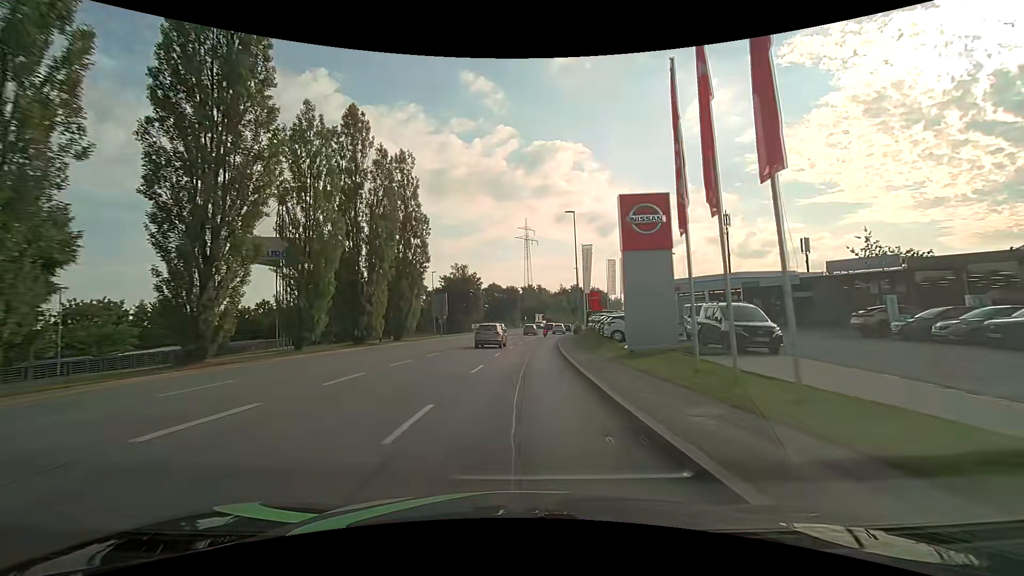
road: tertiary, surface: asphalt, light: Day
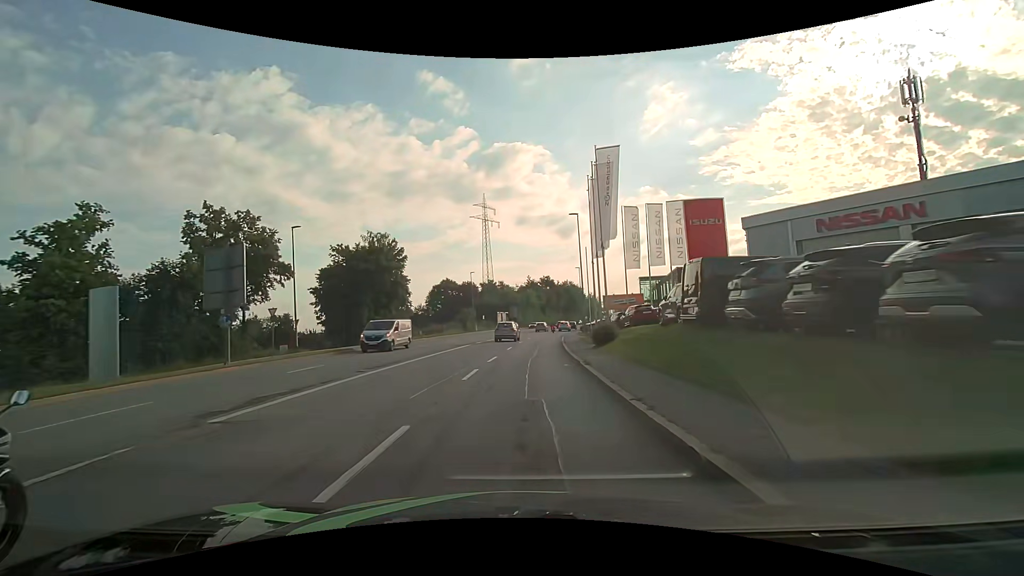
(+1.5, +38.7) m; +5°
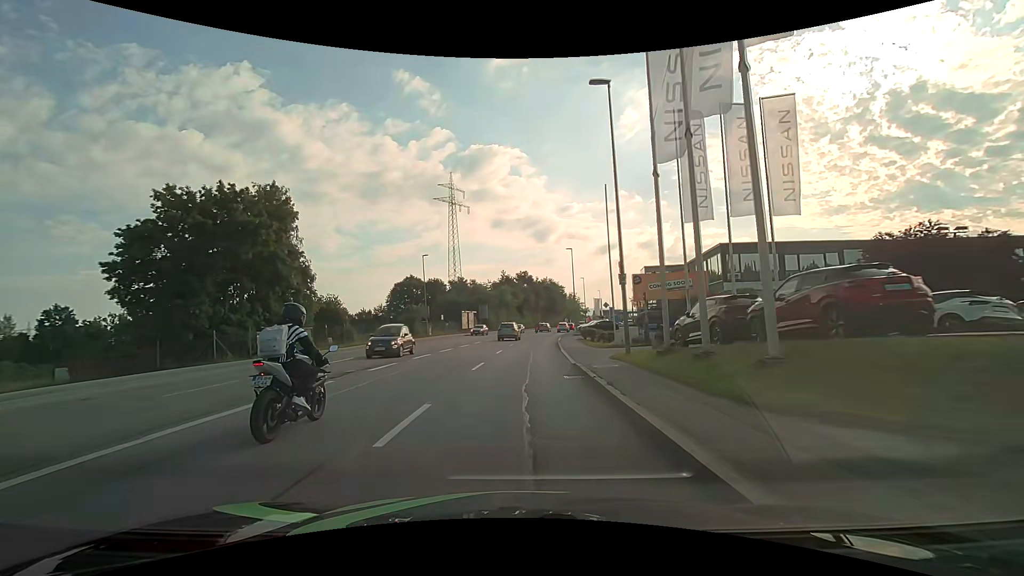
(+0.4, +22.9) m; +2°
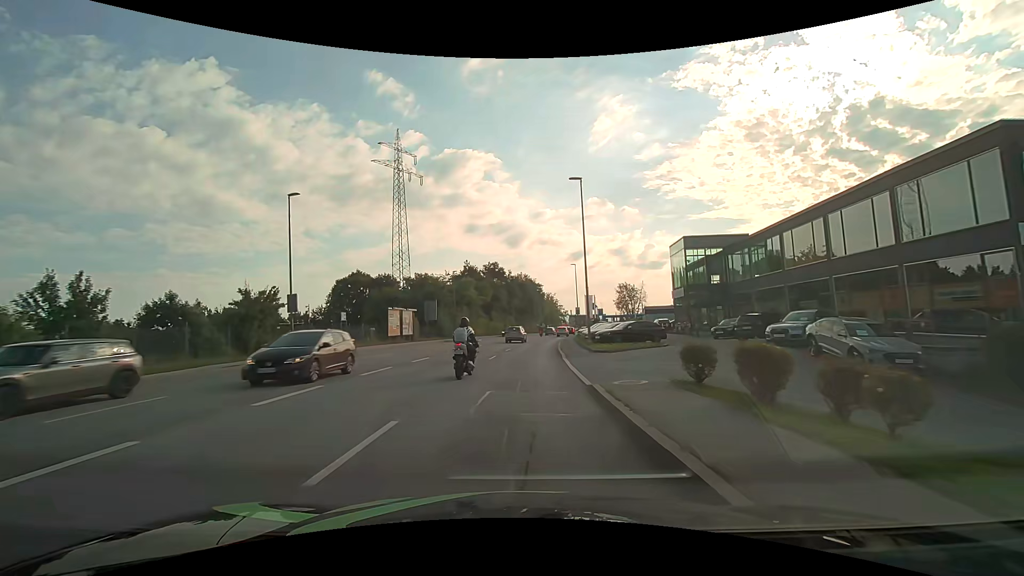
(+0.9, +30.1) m; +3°
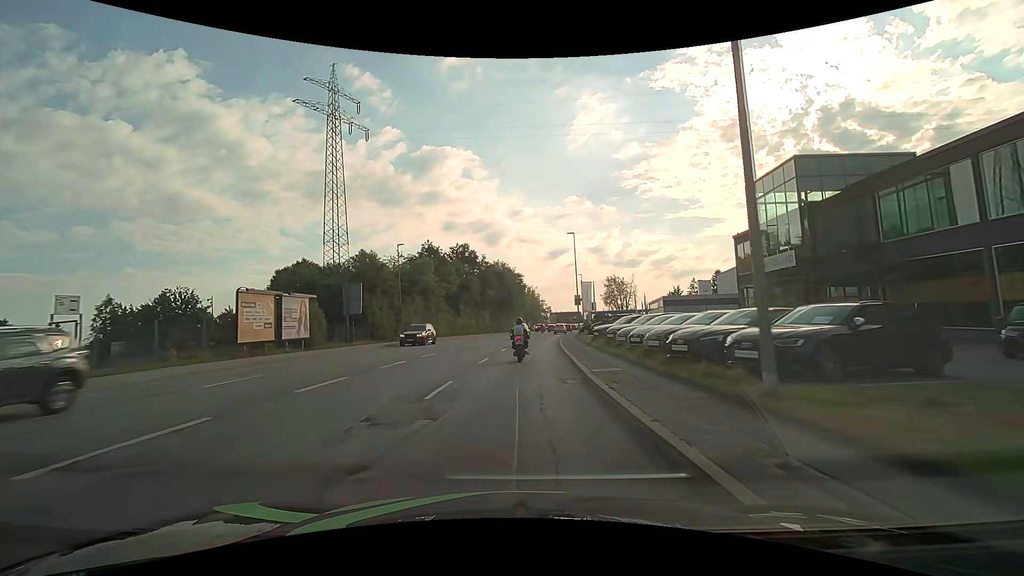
(+0.4, +22.8) m; +2°
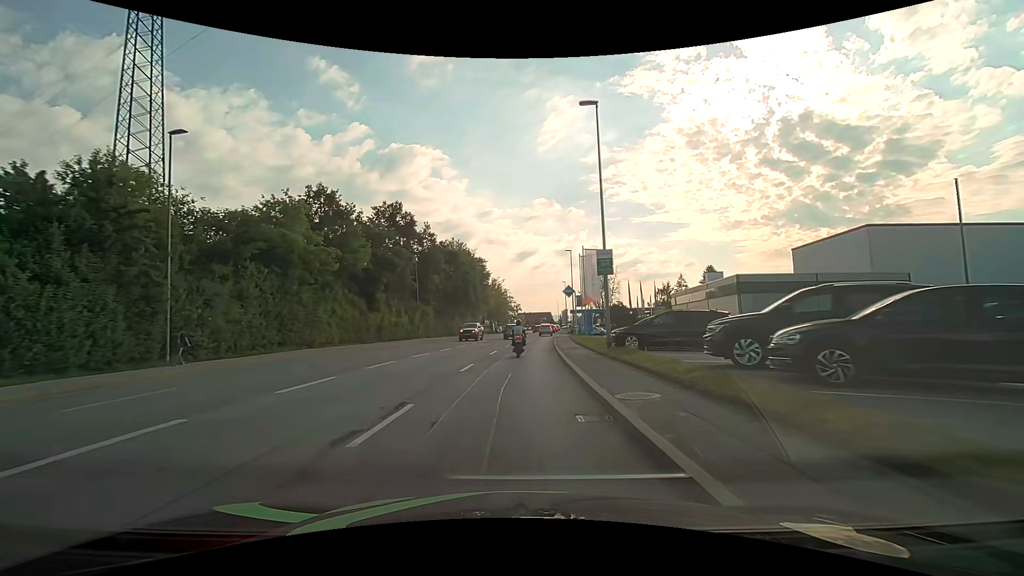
(+1.0, +30.2) m; +4°
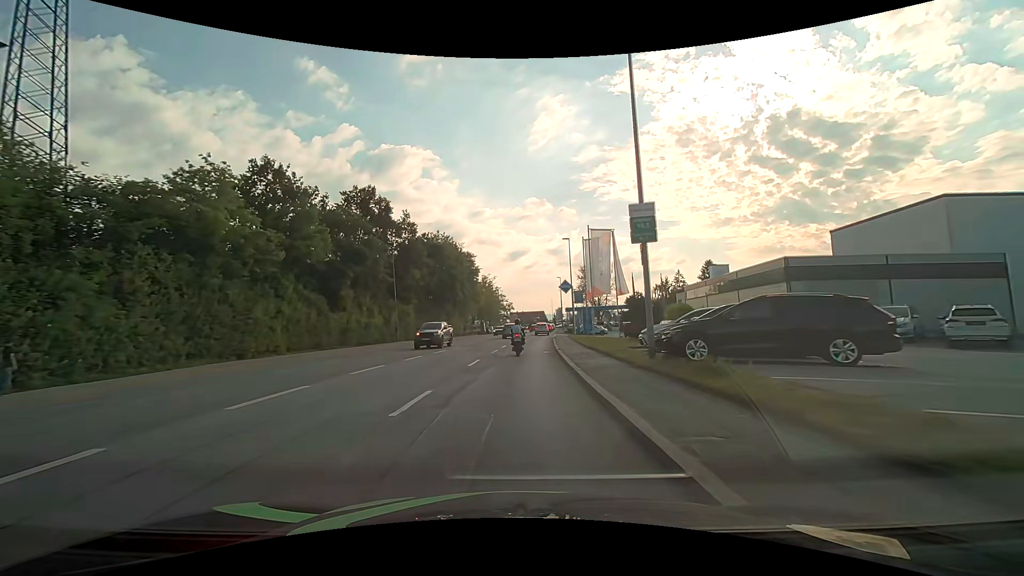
(+0.1, +7.4) m; +1°
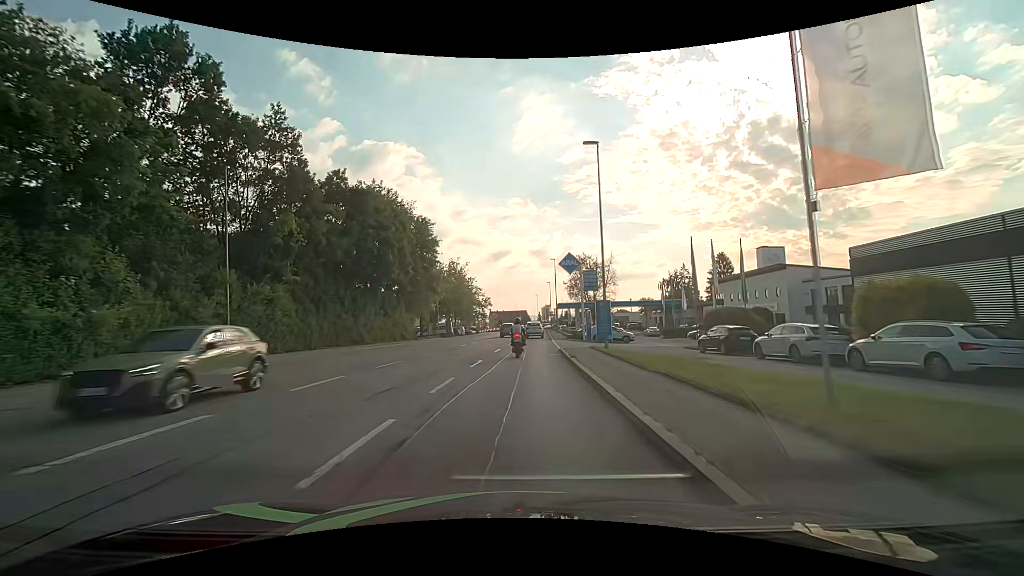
(+0.4, +27.8) m; +1°
(0, +10) (+1, +20) (+1, +30) (+2, +40) (+2, +50) (+3, +60) (+3, +70) (+4, +80) (+5, +90) (+5, +100) m
